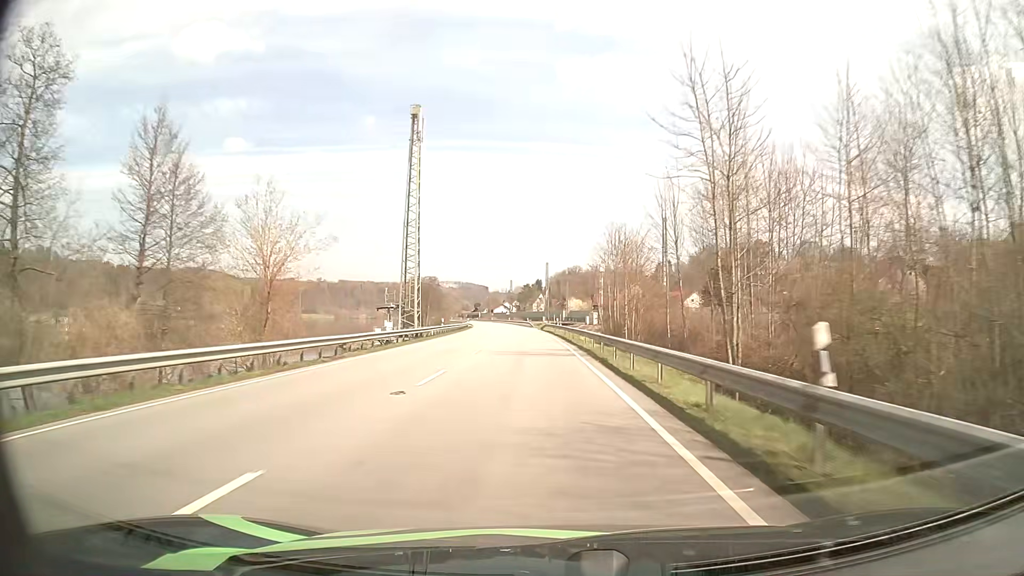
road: primary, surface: asphalt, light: Day
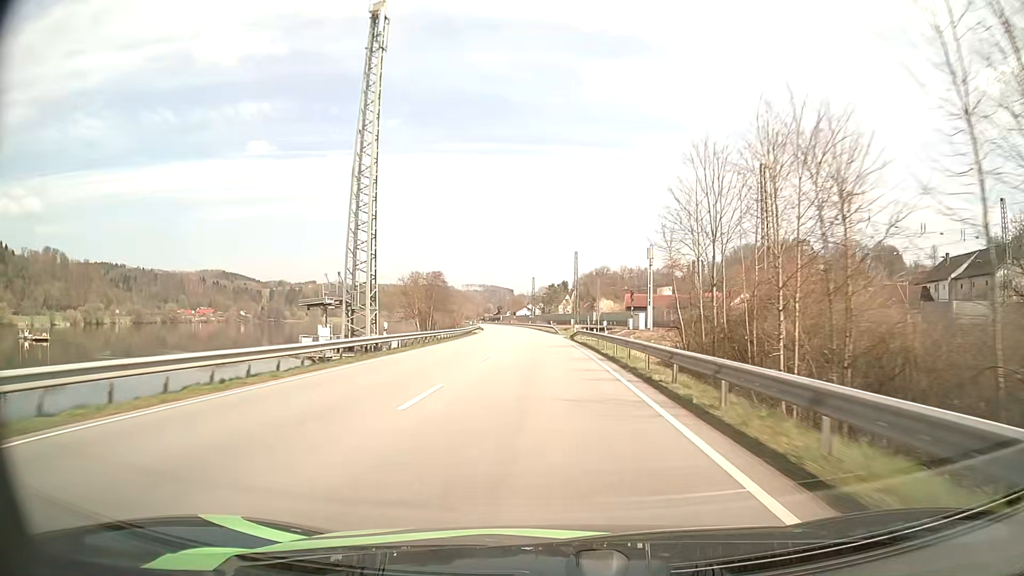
(-0.5, +27.6) m; -2°
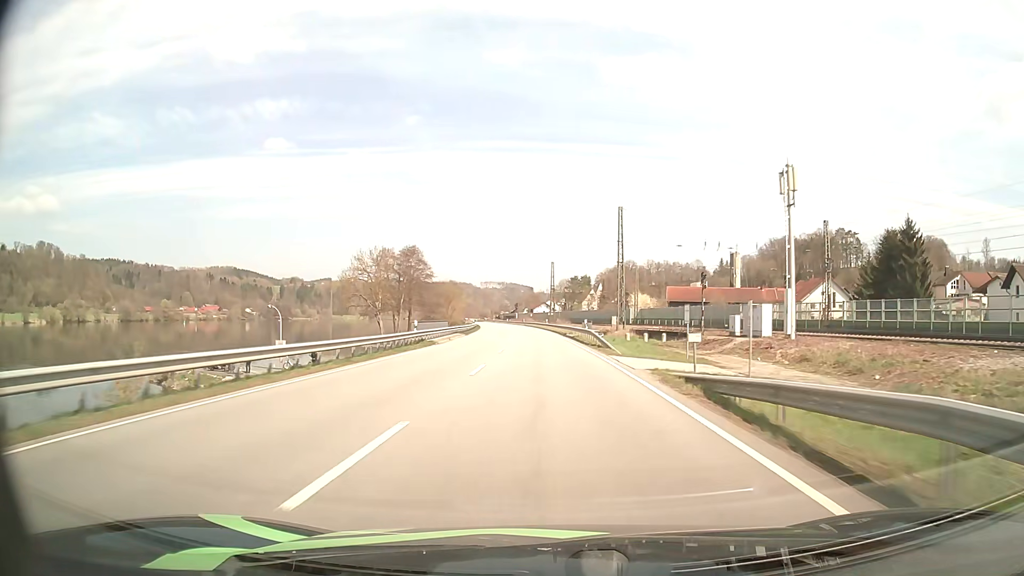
(-0.7, +41.7) m; -2°
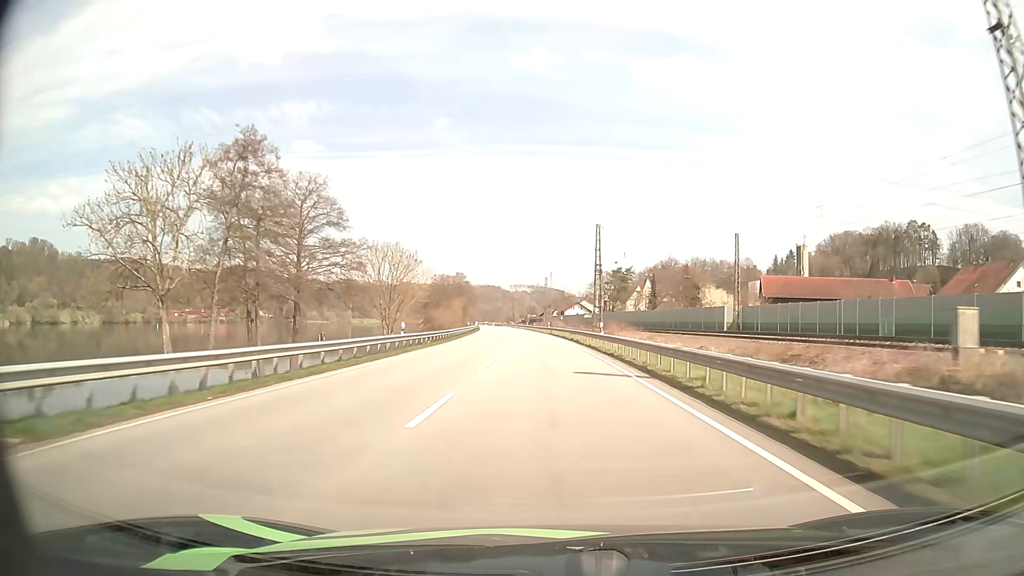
(-1.3, +56.5) m; -3°
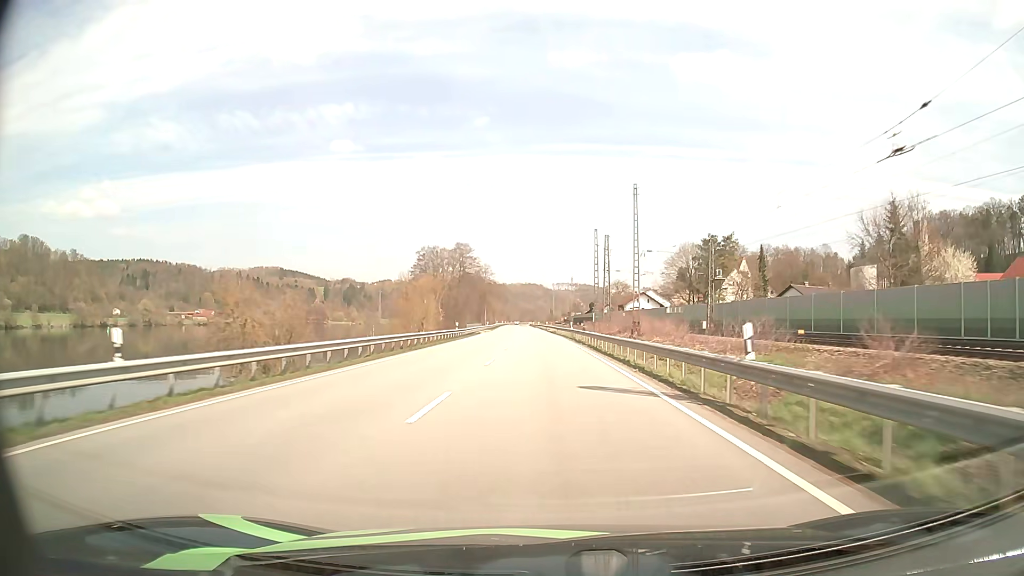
(-2.2, +72.1) m; -4°
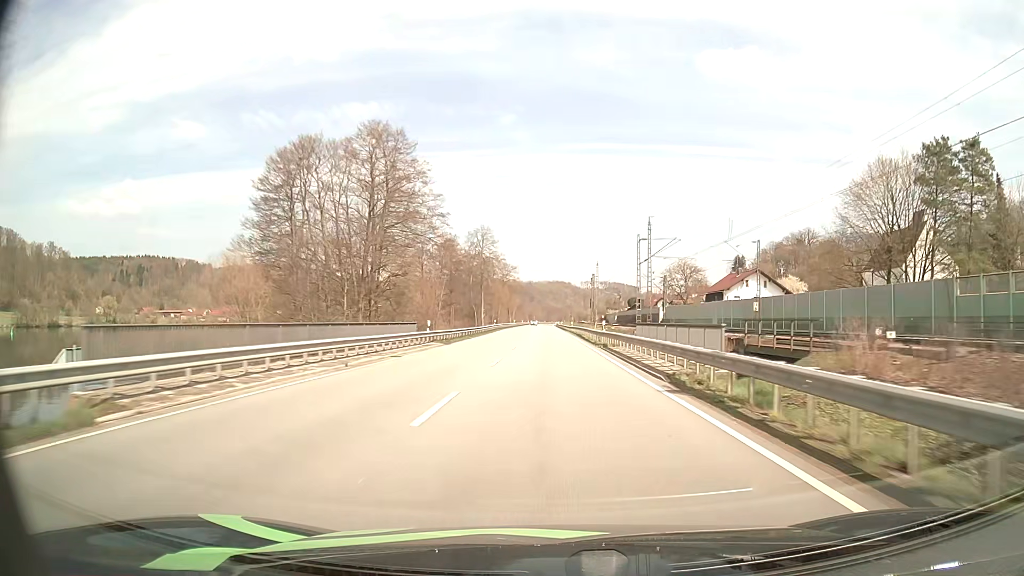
(-1.7, +72.8) m; -2°
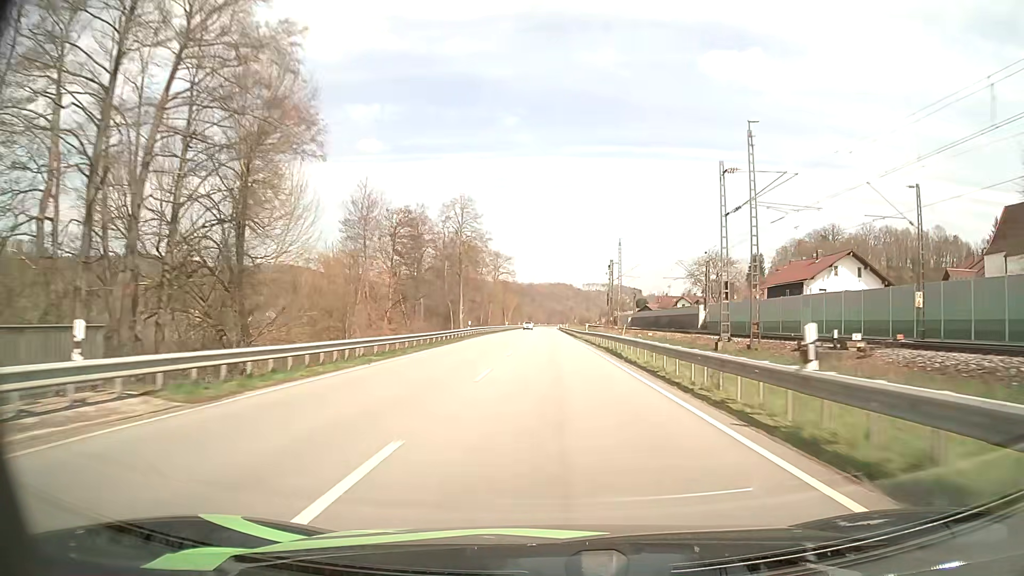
(-0.1, +29.5) m; 0°
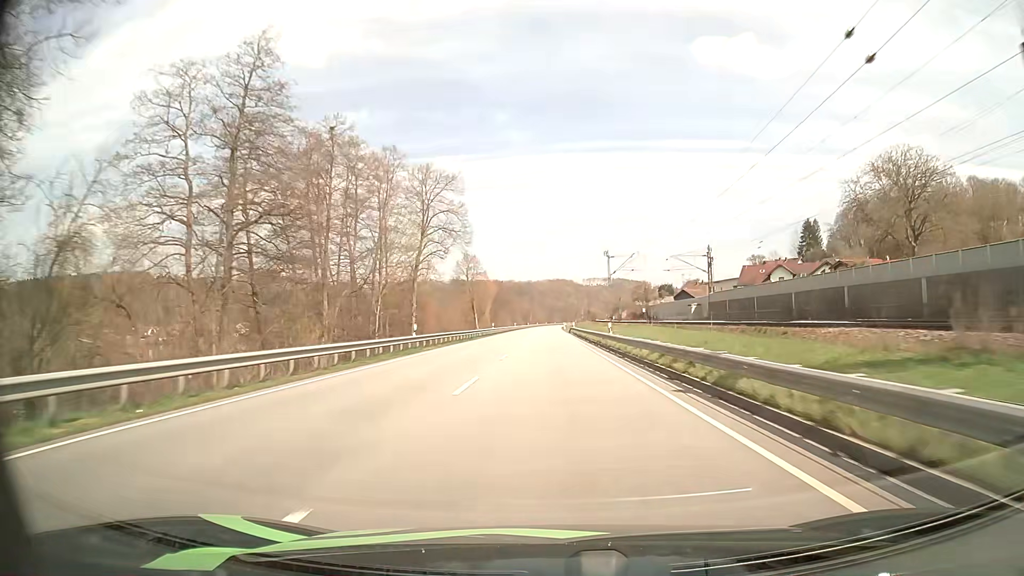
(+0.2, +75.4) m; 0°
(0, +10) (0, +20) (0, +30) (0, +40) (0, +50) (0, +60) (0, +70) (0, +80) (0, +90) (0, +100) m
